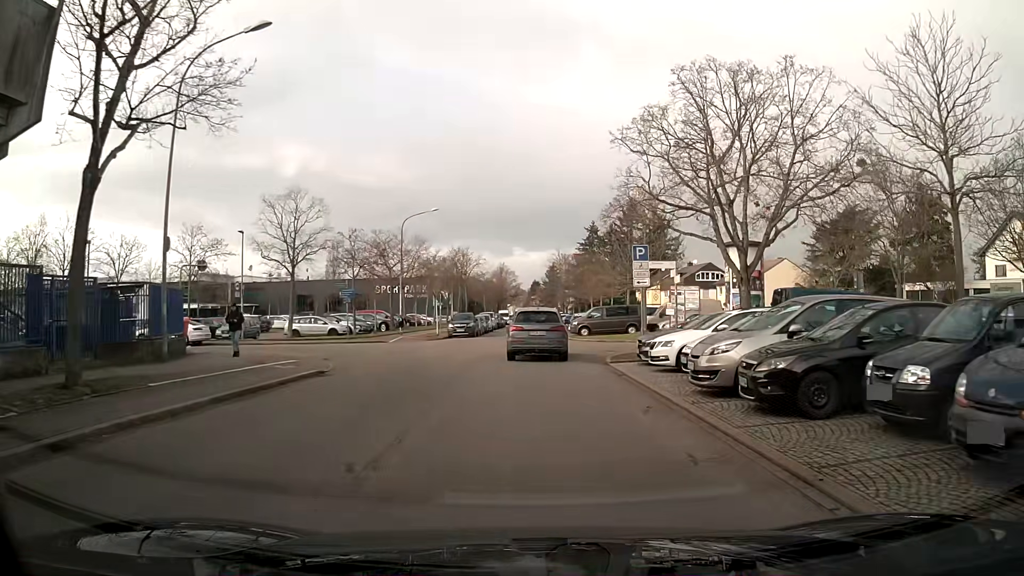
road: residential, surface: asphalt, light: Day
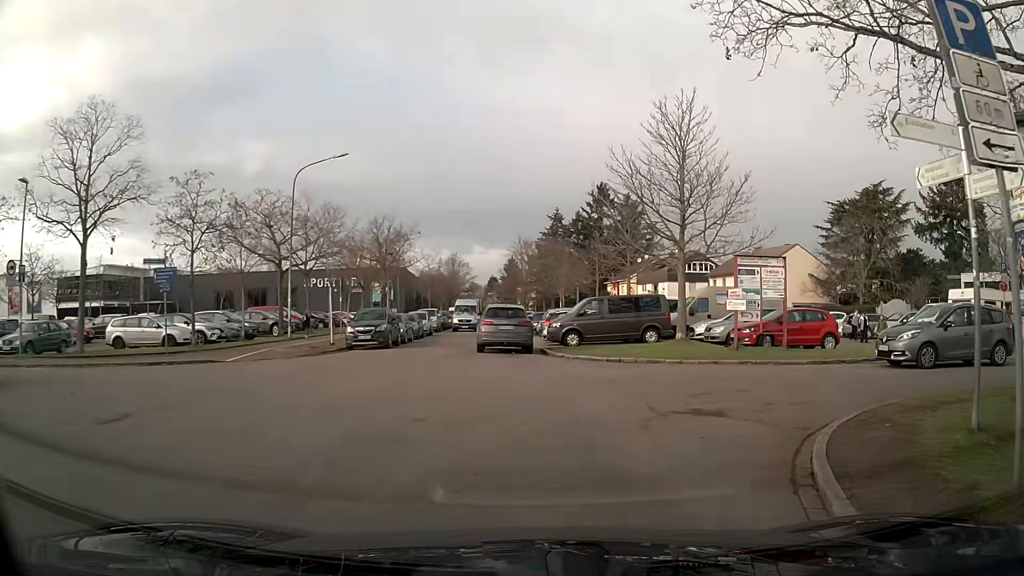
(+0.2, +17.1) m; +5°
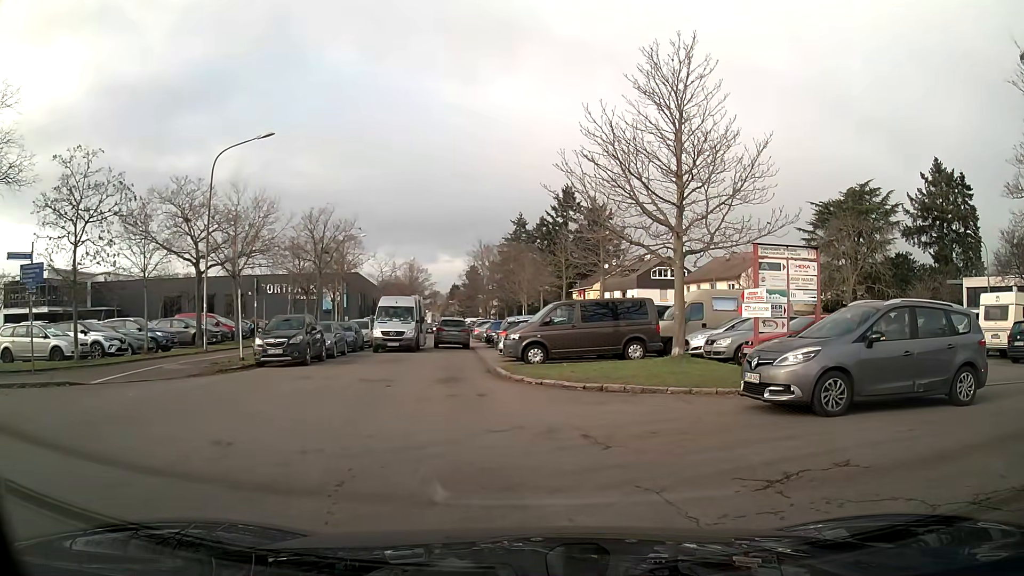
(+0.1, +5.1) m; +2°
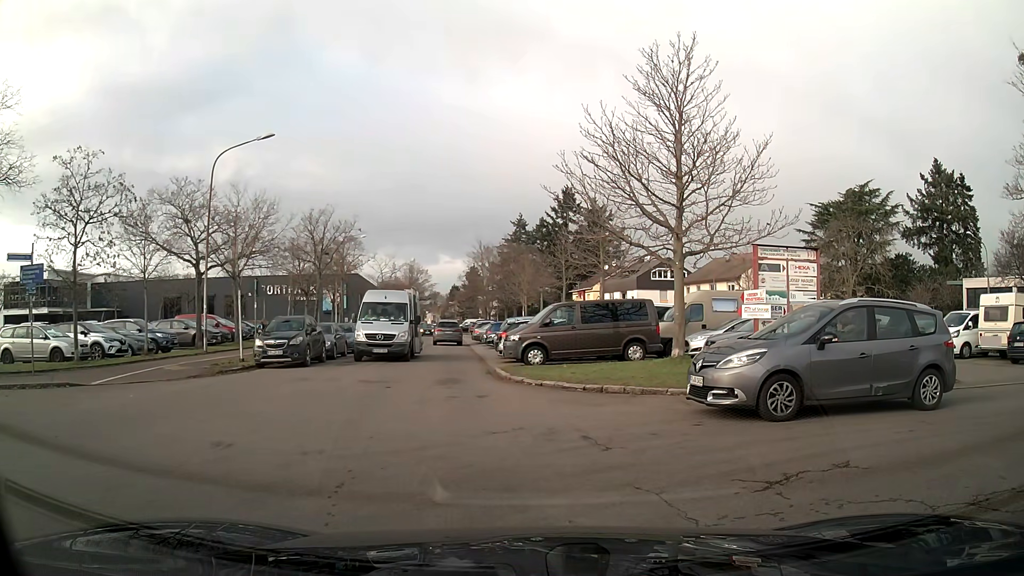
(0.0, +0.1) m; 0°
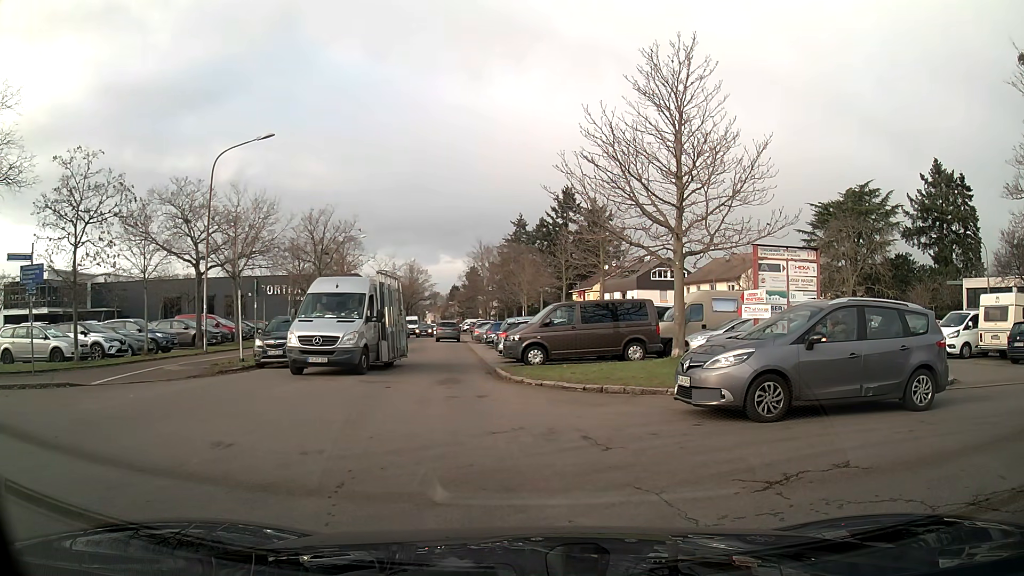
(0.0, 0.0) m; 0°
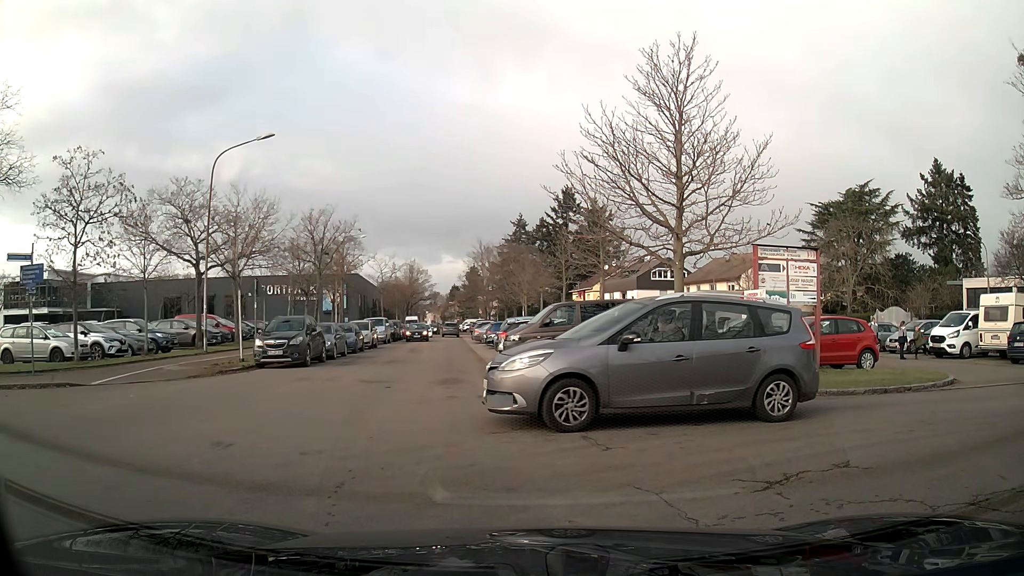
(0.0, 0.0) m; 0°
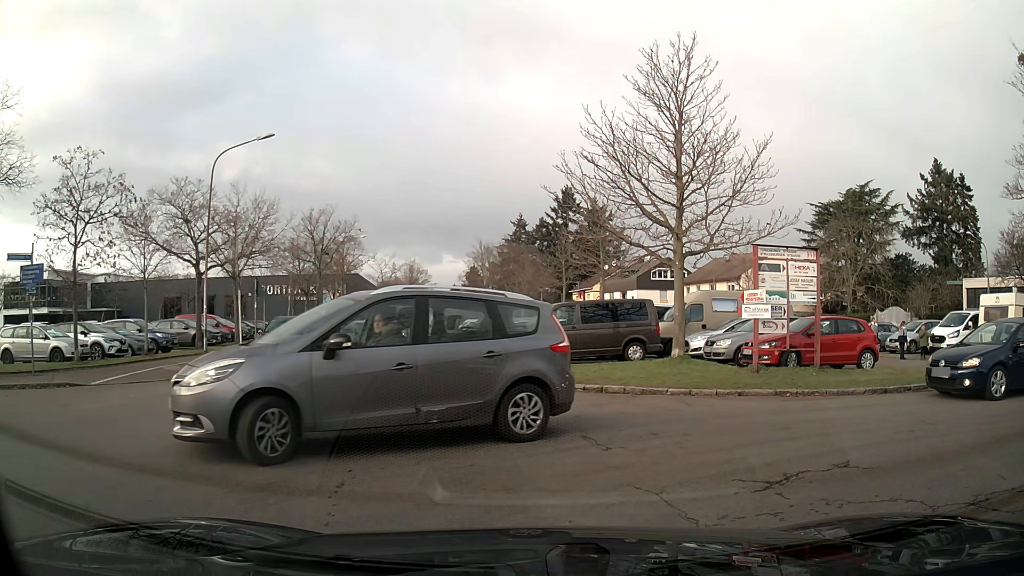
(0.0, 0.0) m; 0°
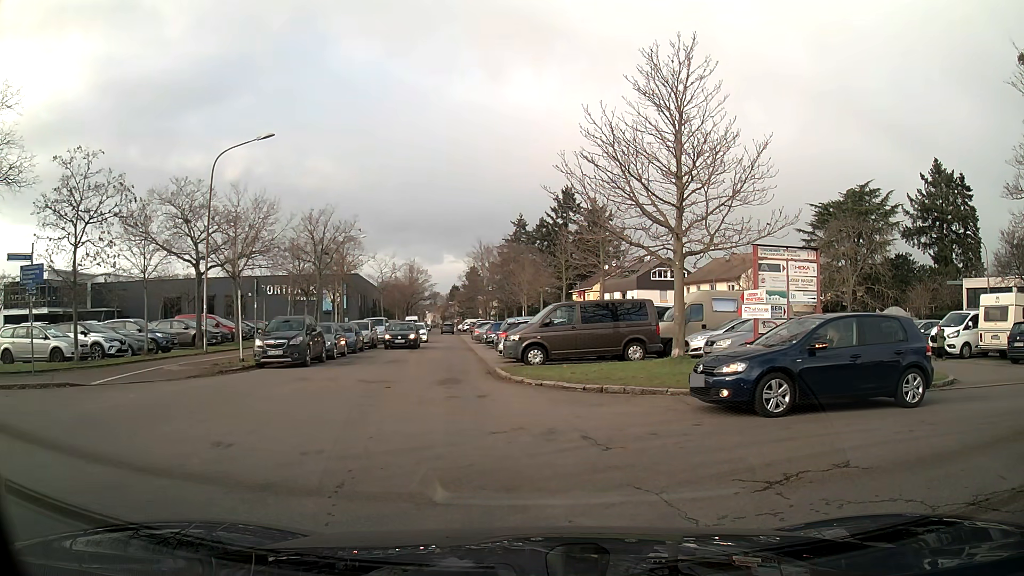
(0.0, 0.0) m; 0°
(-2, +10) (-4, +20) (-5, +30) (-5, +39) (-6, +49) (-7, +59) (-8, +69) (-9, +79) (-10, +89) (-11, +99) m
